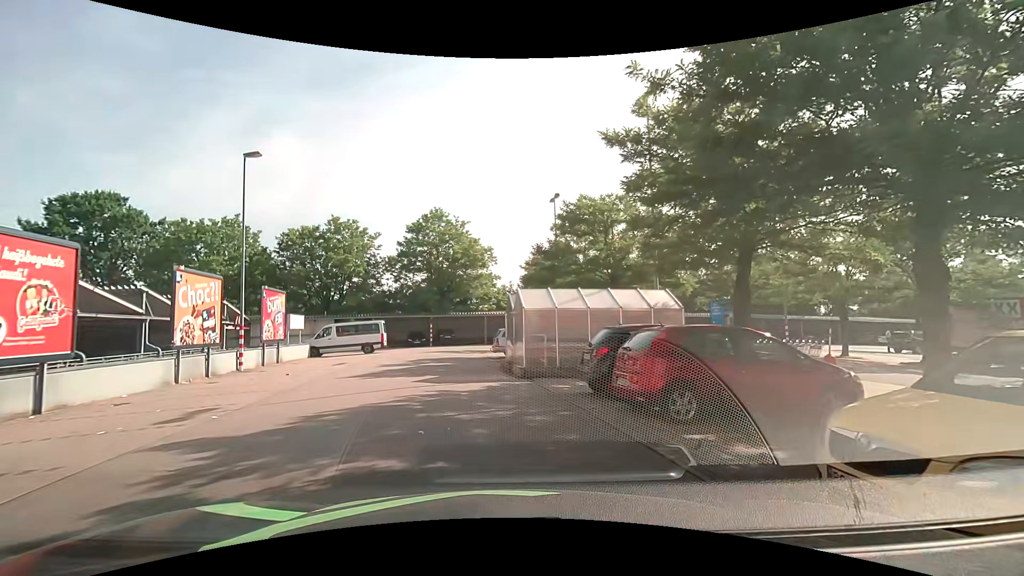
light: Day
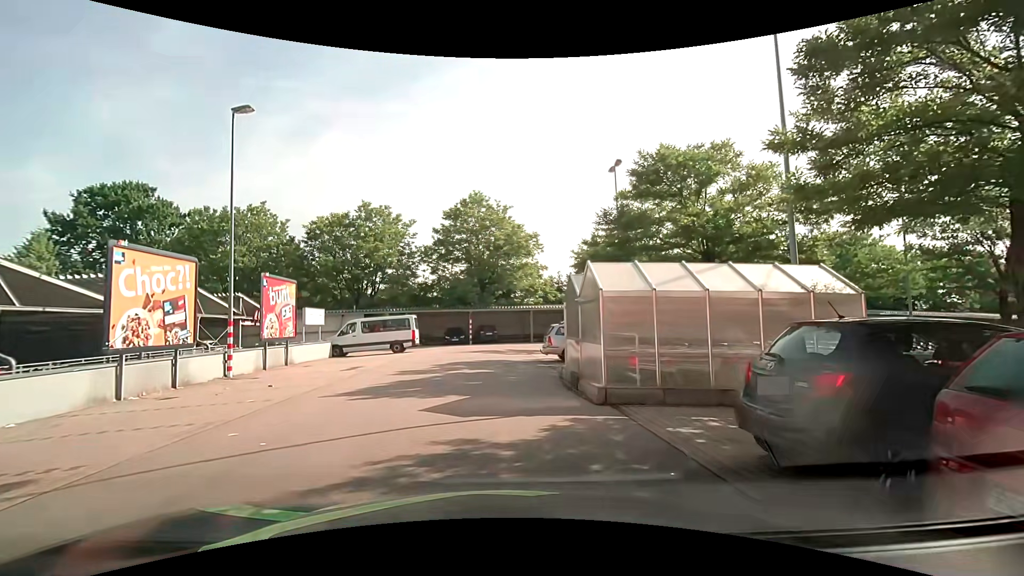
(-0.2, +5.5) m; -5°
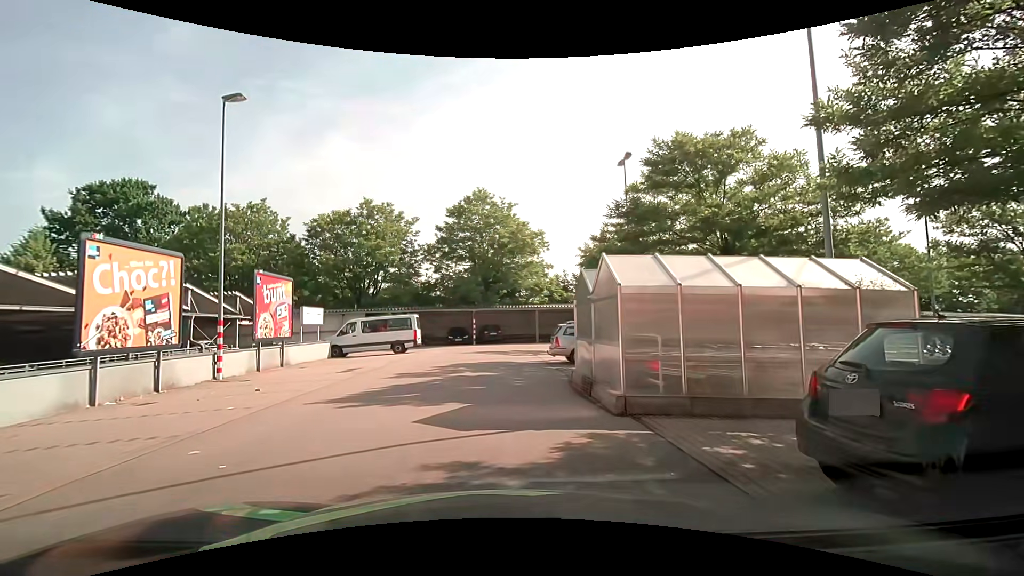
(0.0, +1.0) m; 0°
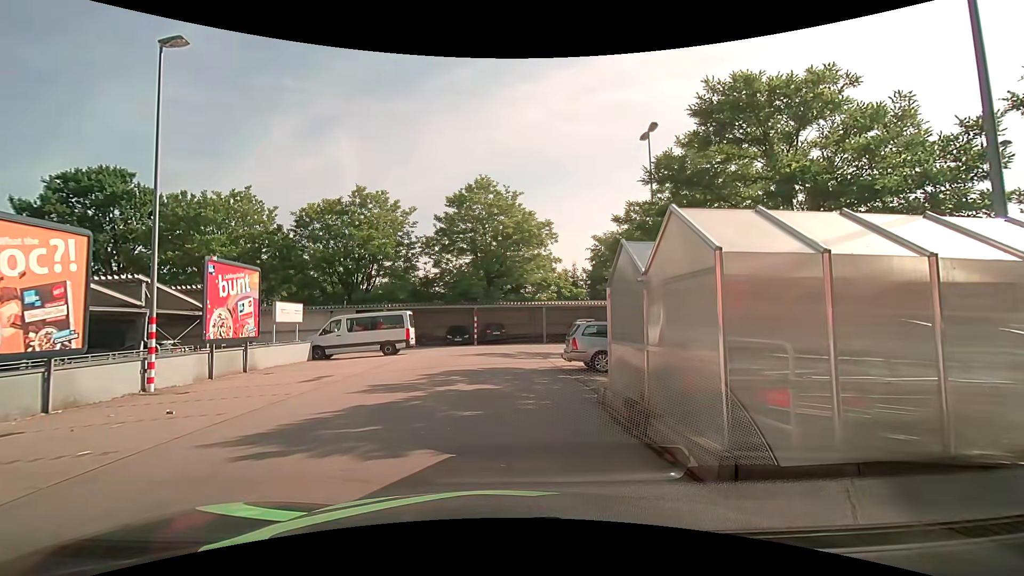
(0.0, +3.5) m; -1°
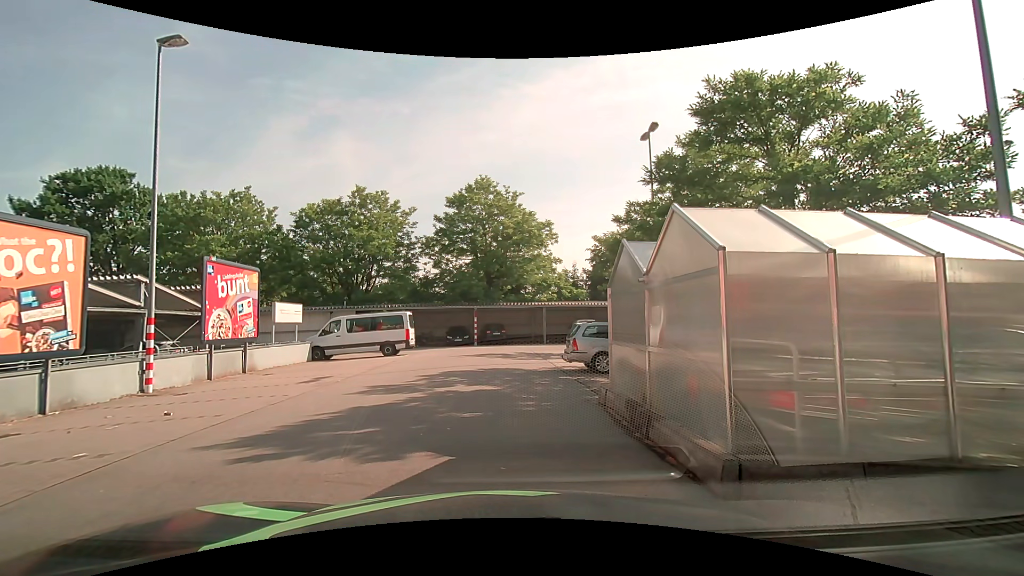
(0.0, +0.2) m; 0°
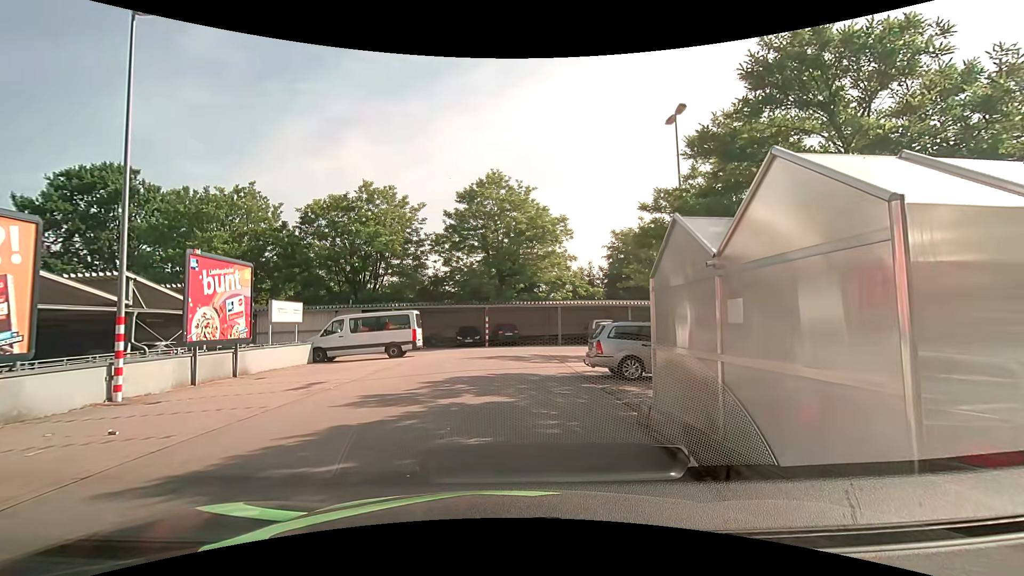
(0.0, +1.7) m; 0°
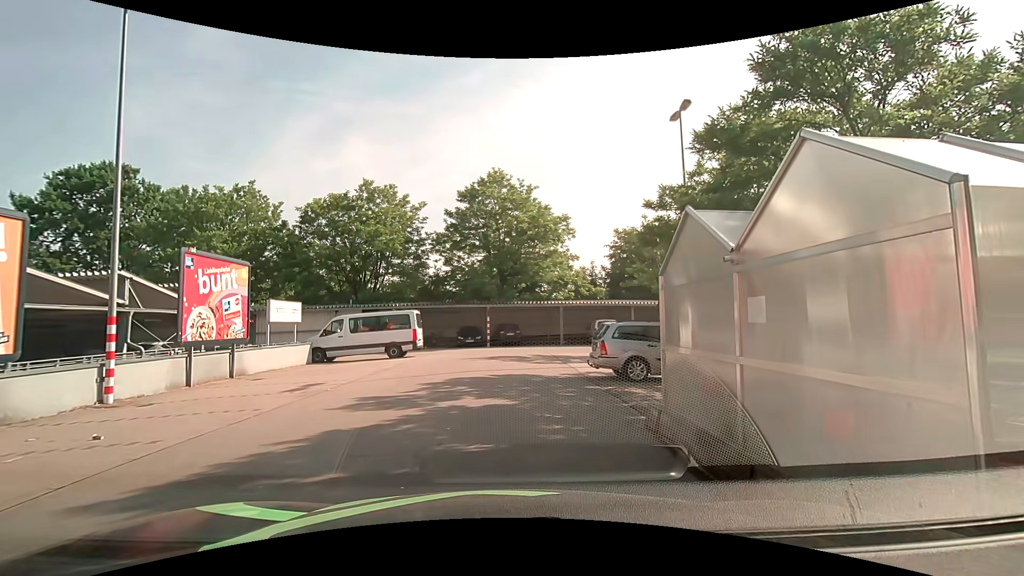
(0.0, +0.3) m; 0°
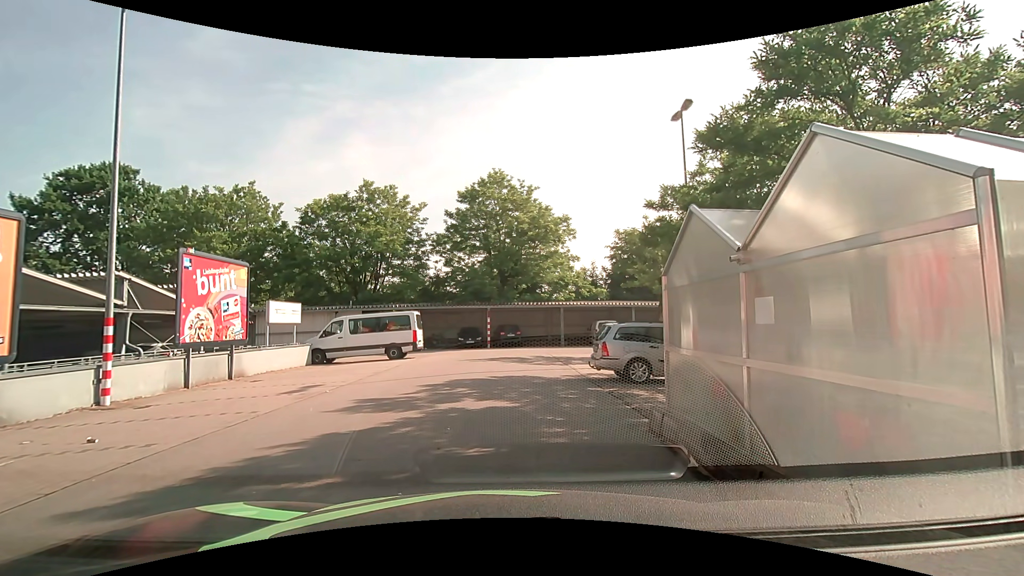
(0.0, +0.2) m; 0°
